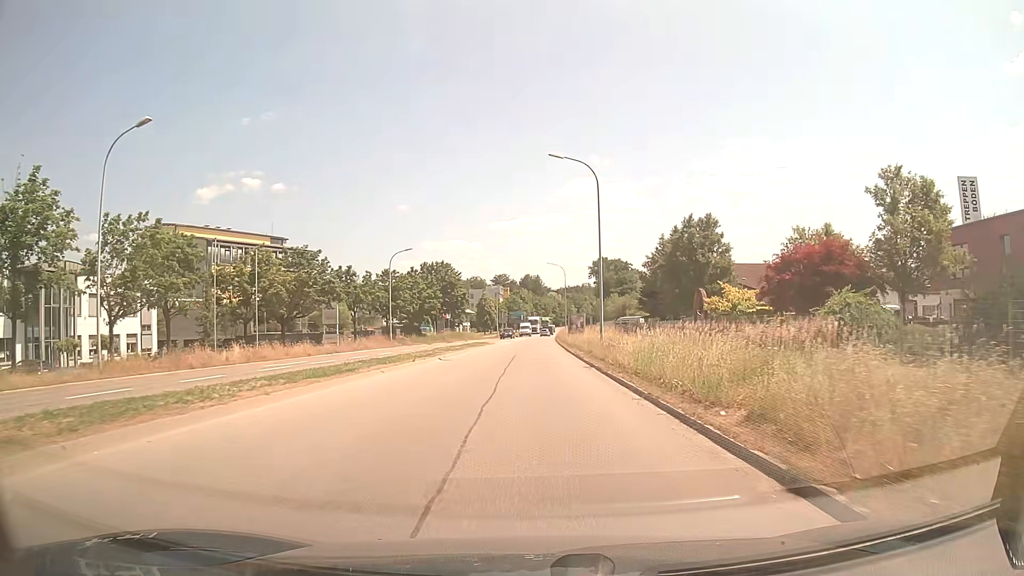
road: secondary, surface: asphalt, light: Day
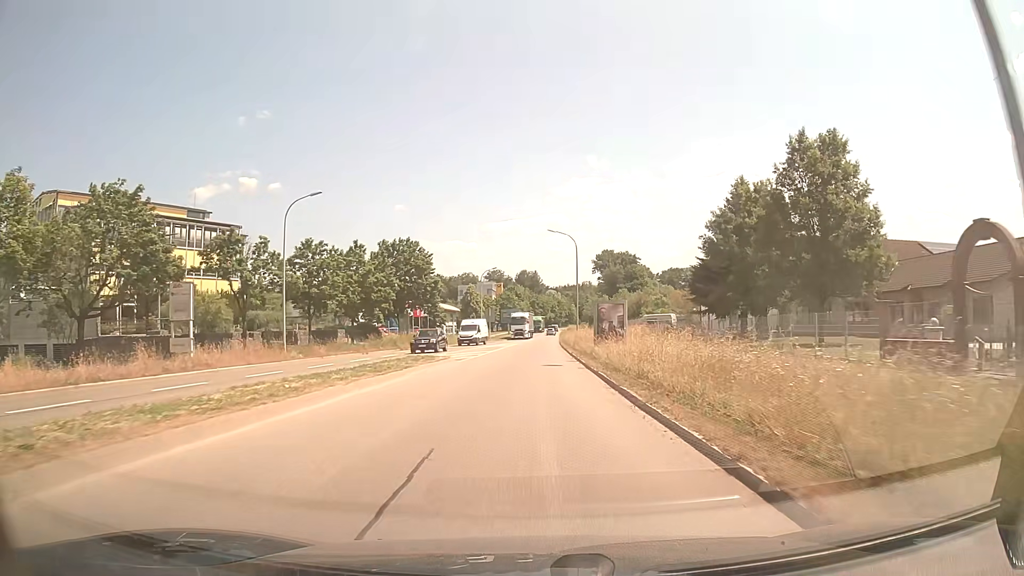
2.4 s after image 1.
(+0.1, +27.5) m; 0°
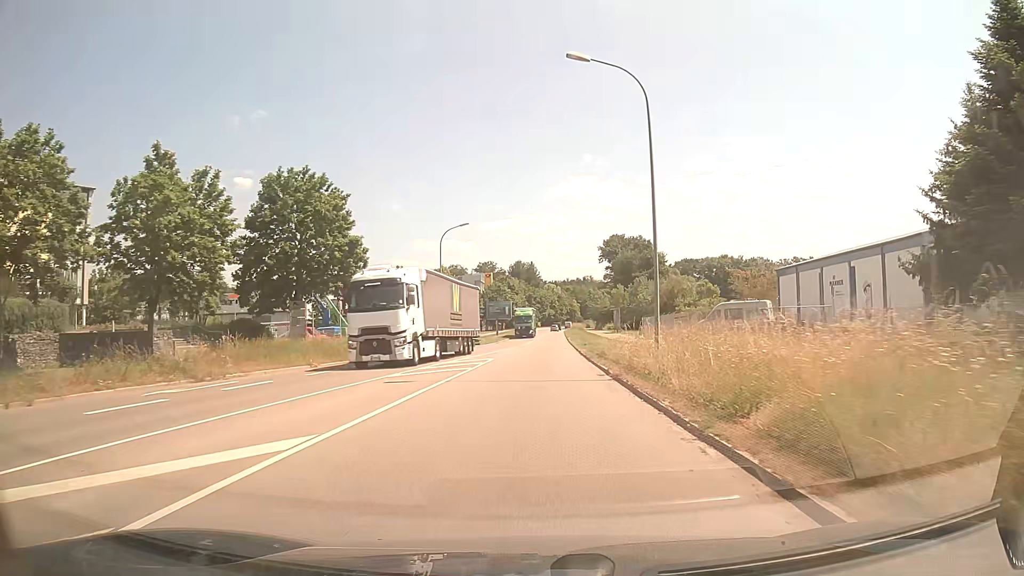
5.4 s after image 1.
(+0.1, +35.2) m; +1°
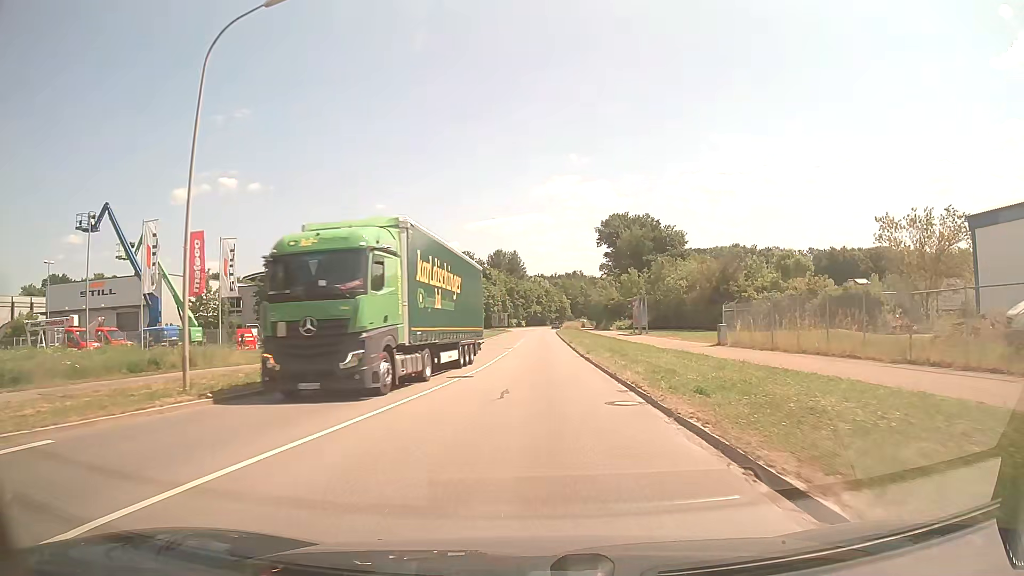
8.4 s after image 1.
(+0.4, +36.4) m; +1°
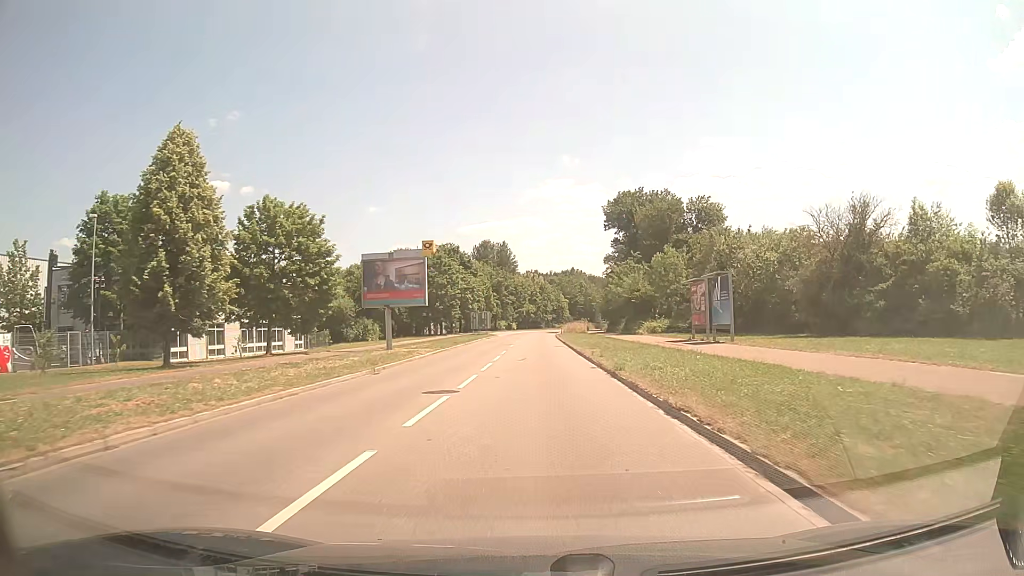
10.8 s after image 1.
(+0.1, +30.5) m; +1°
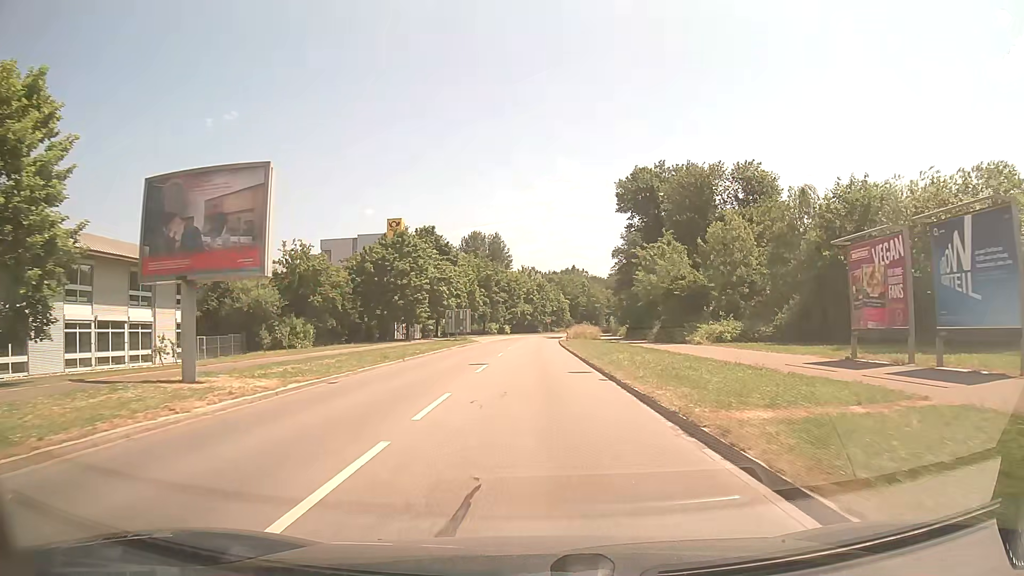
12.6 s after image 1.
(0.0, +23.4) m; 0°
(0, +10) (0, +20) (0, +30) (0, +40) (0, +50) (0, +60) (0, +70) (+1, +80) (+2, +90) (+2, +100) m
